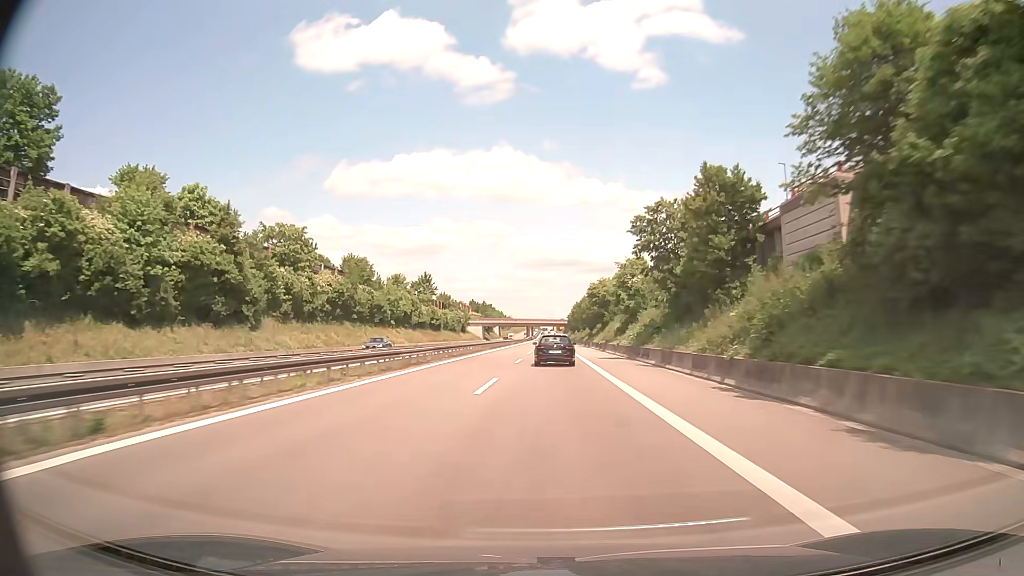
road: trunk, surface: asphalt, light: Day
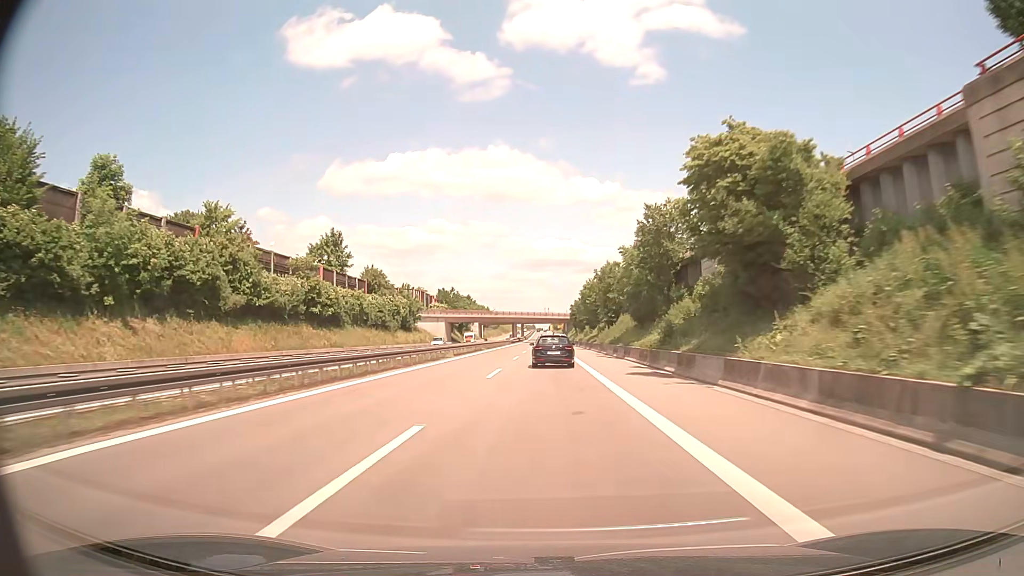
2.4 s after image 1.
(+0.5, +65.7) m; 0°
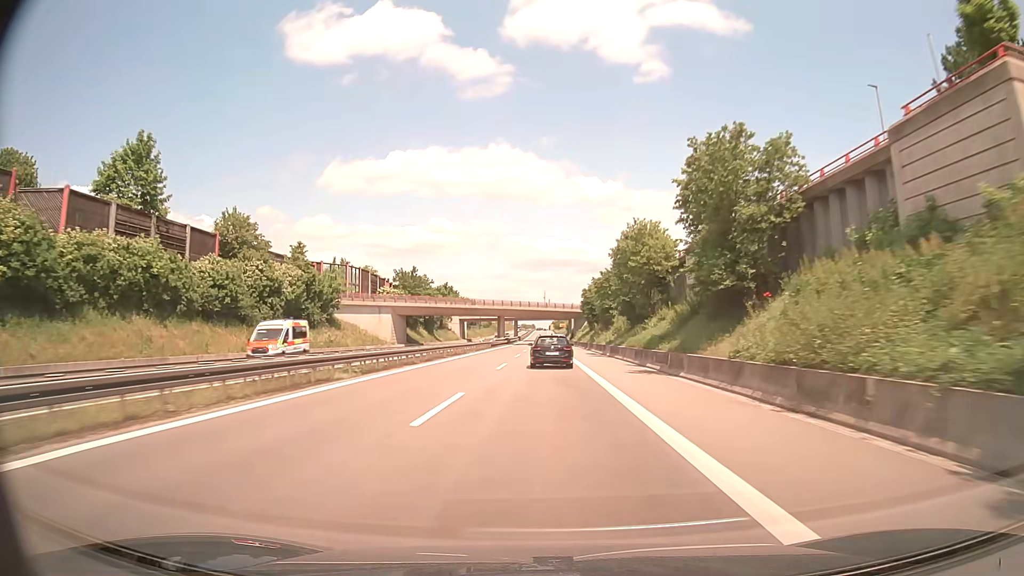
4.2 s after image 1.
(-0.1, +48.3) m; 0°
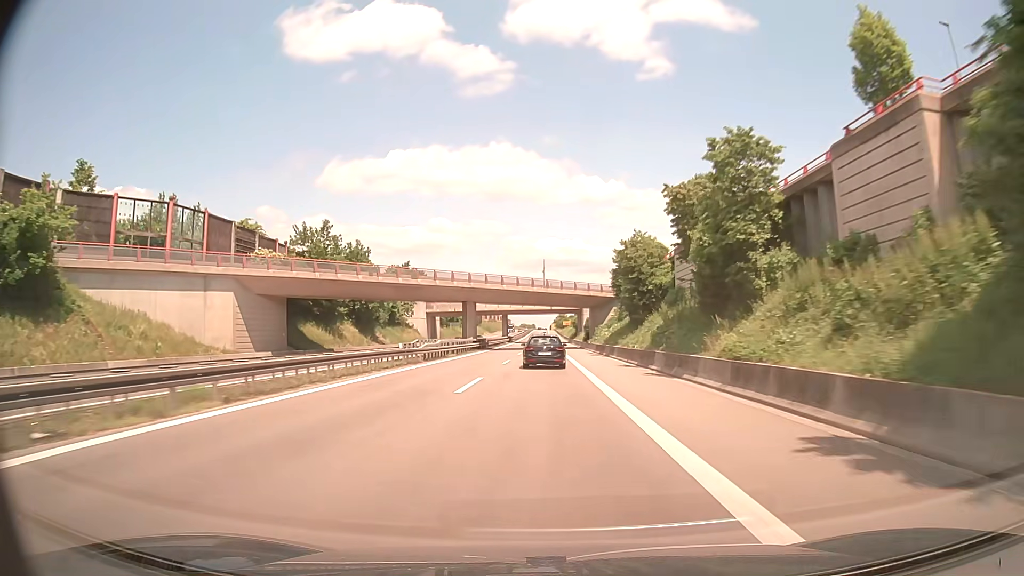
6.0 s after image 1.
(0.0, +48.2) m; 0°
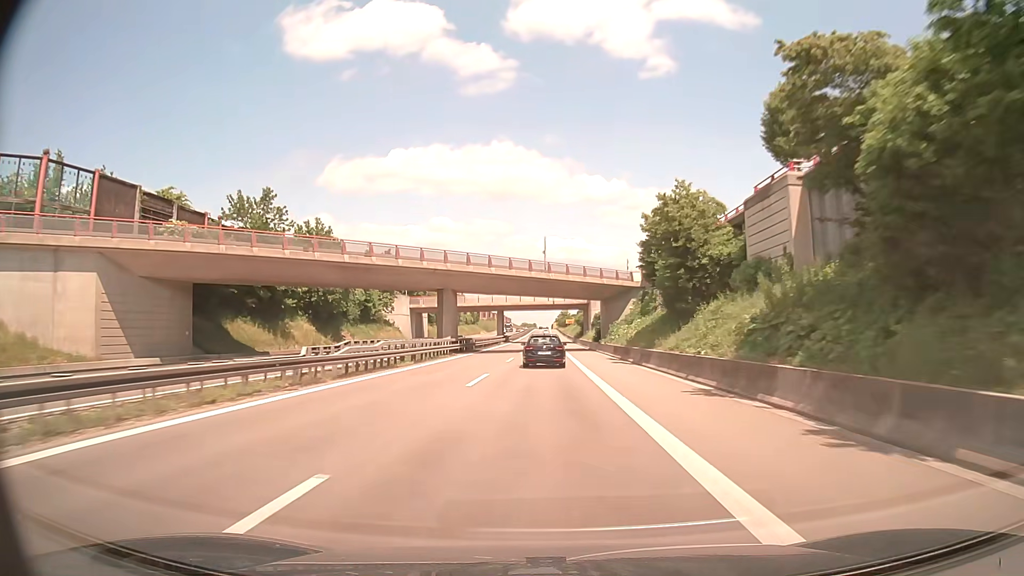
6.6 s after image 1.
(0.0, +16.0) m; 0°
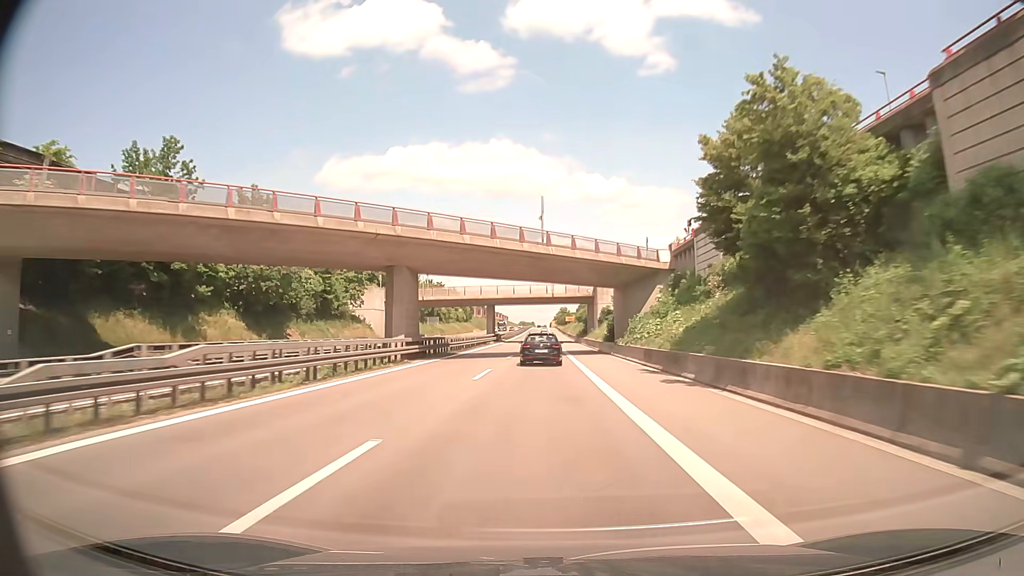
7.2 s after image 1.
(0.0, +15.8) m; 0°
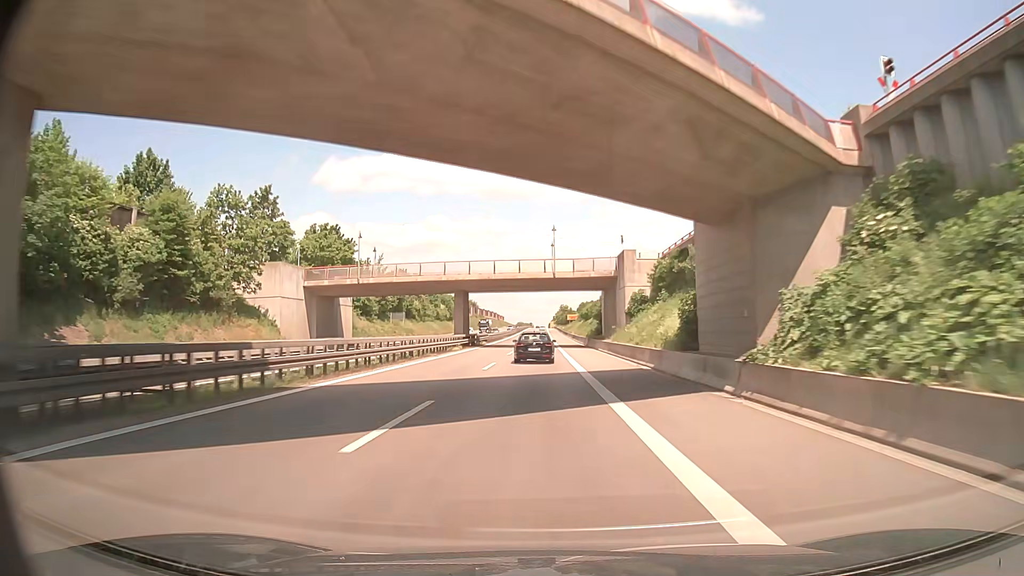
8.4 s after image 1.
(0.0, +30.9) m; 0°
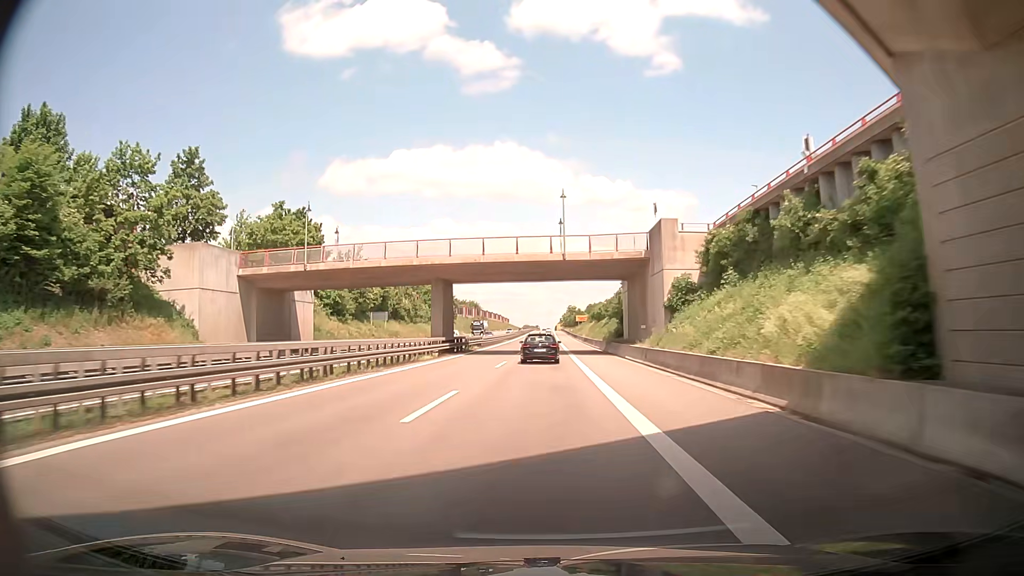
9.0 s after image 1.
(0.0, +15.3) m; 0°
(0, +10) (0, +20) (0, +30) (0, +40) (-1, +50) (-1, +60) (-1, +70) (-1, +80) (-1, +90) (-1, +100) m
